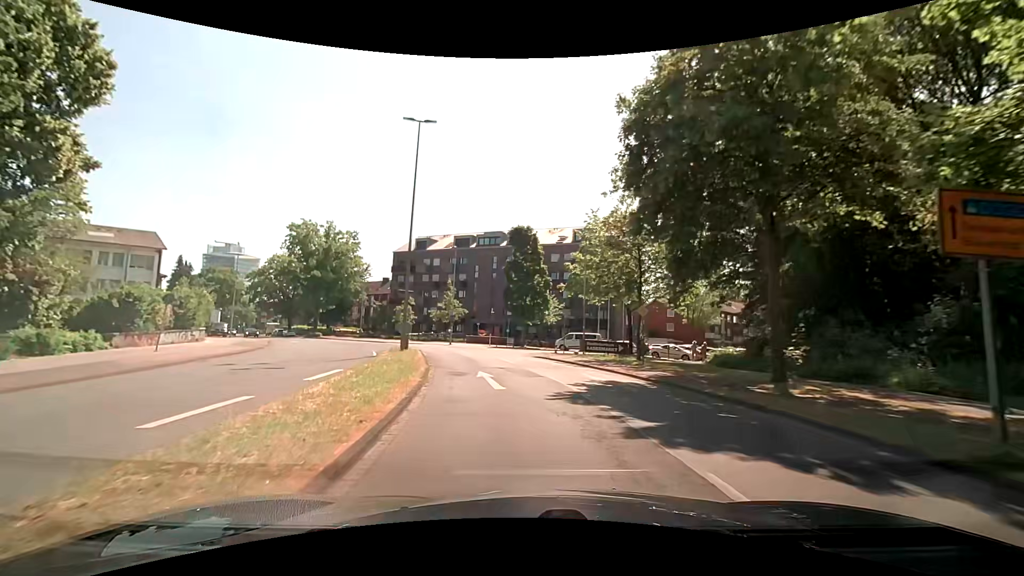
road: primary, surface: asphalt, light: Day
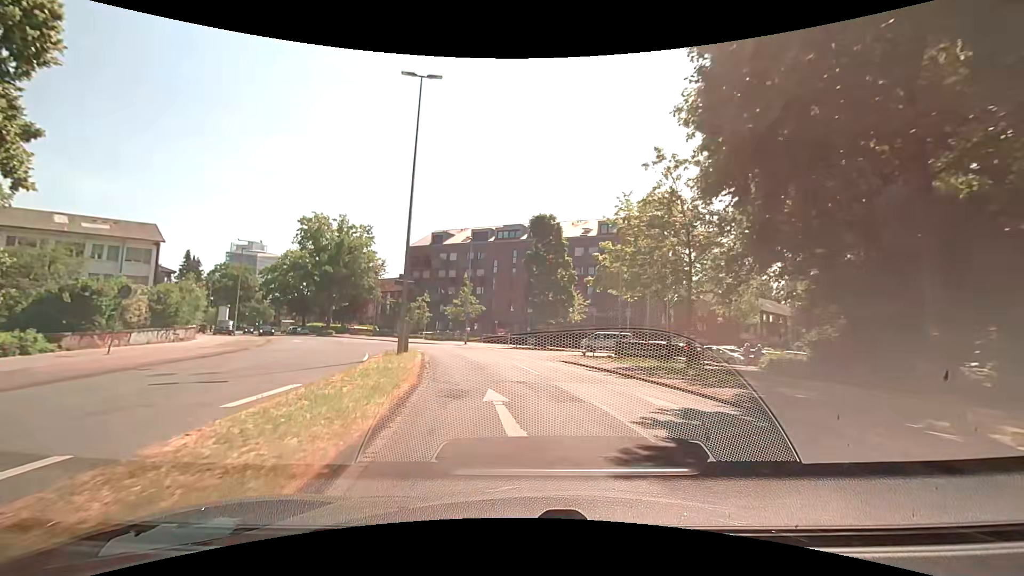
(-0.1, +4.8) m; -3°
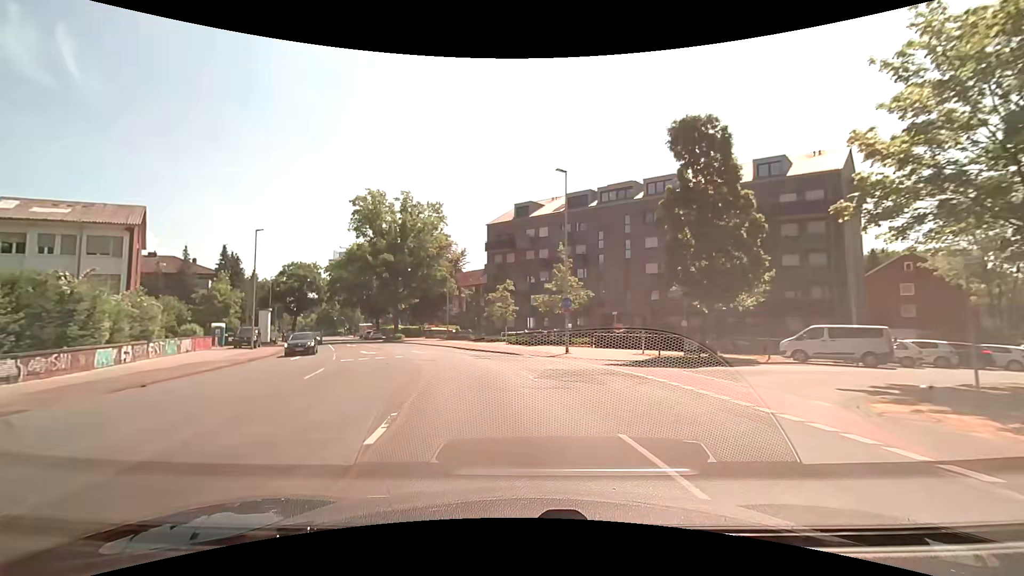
(-2.0, +20.5) m; -10°
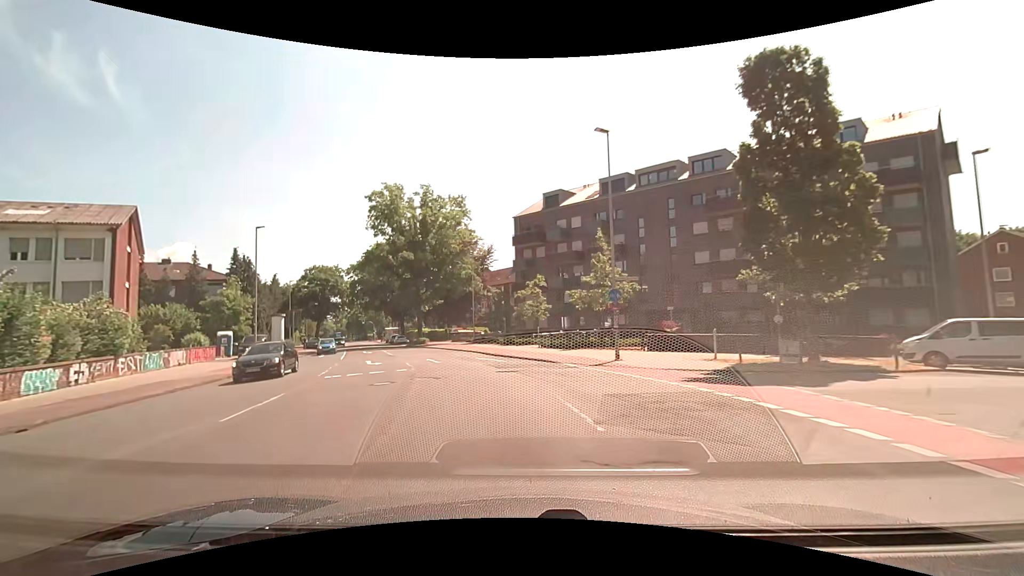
(-0.2, +5.7) m; -5°
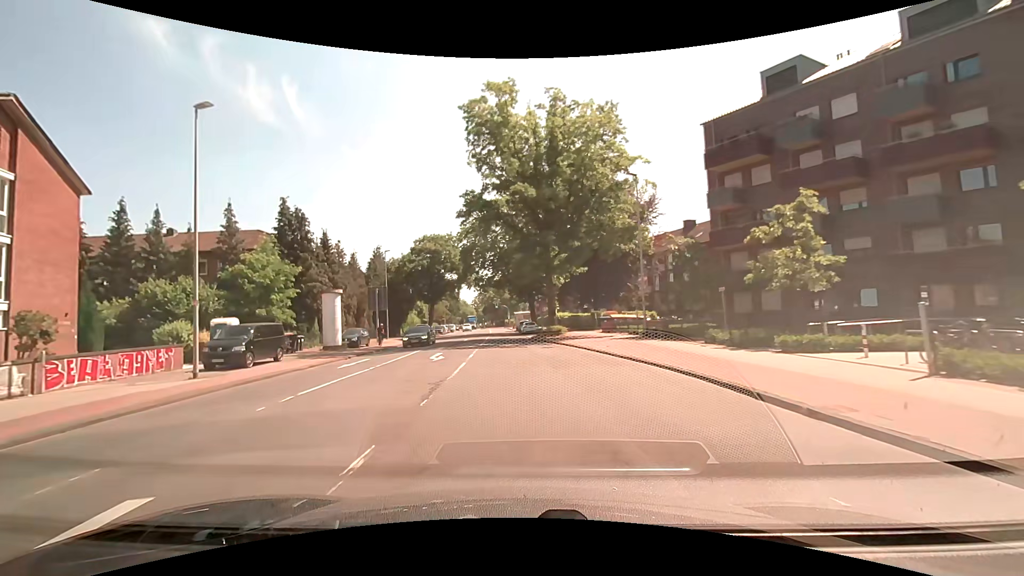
(-3.3, +24.3) m; -16°
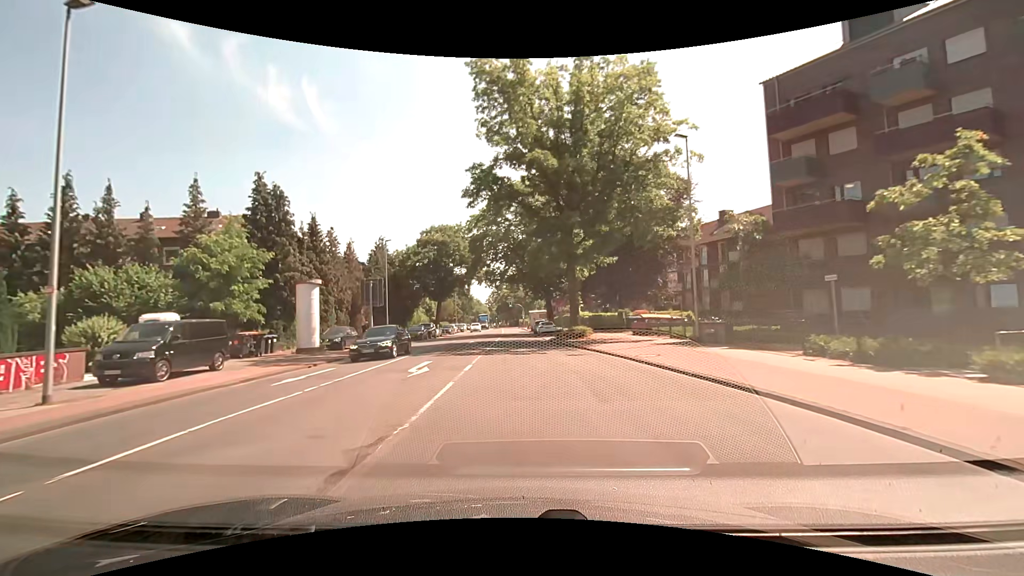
(-0.1, +6.6) m; -2°
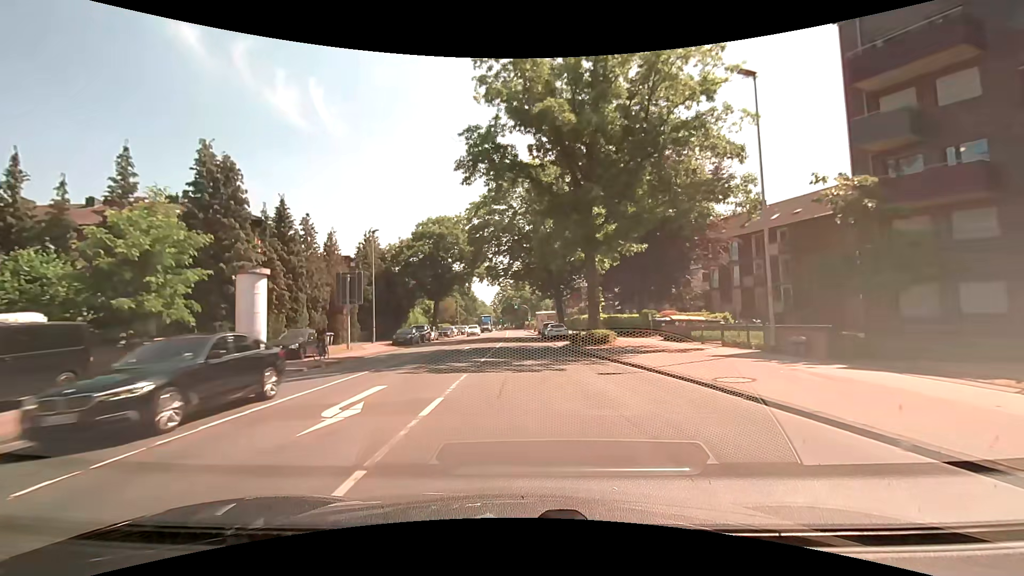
(-0.1, +6.8) m; -1°
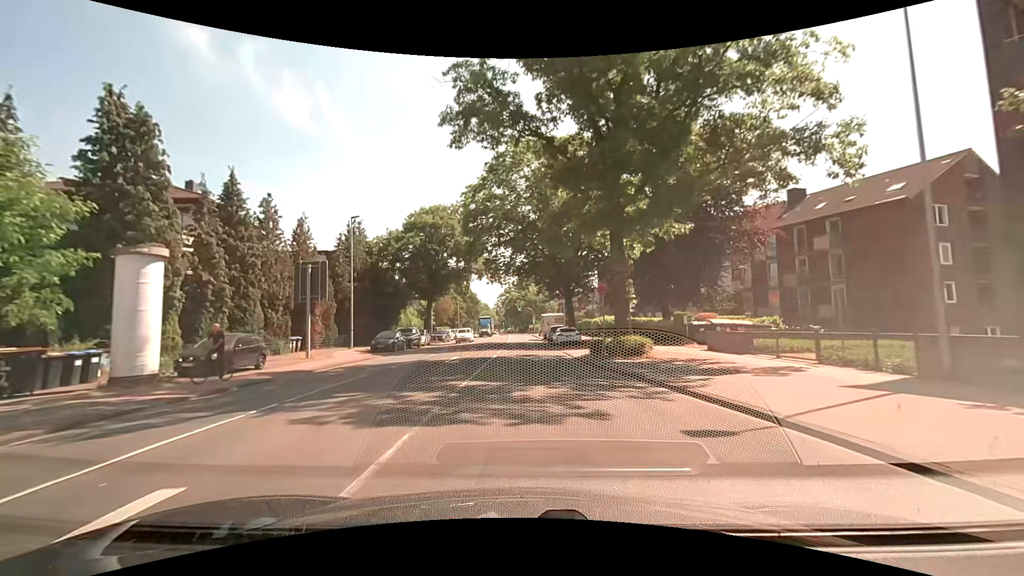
(-0.1, +6.9) m; -1°
(0, +10) (0, +20) (0, +30) (0, +40) (0, +50) (0, +60) (0, +70) (-1, +80) (-1, +90) (-1, +100) m
